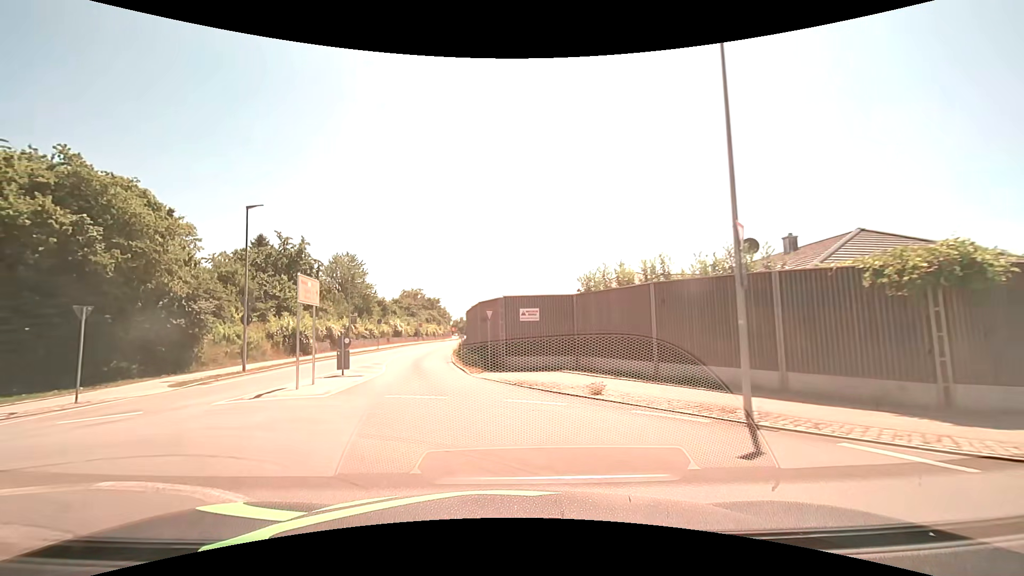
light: Day
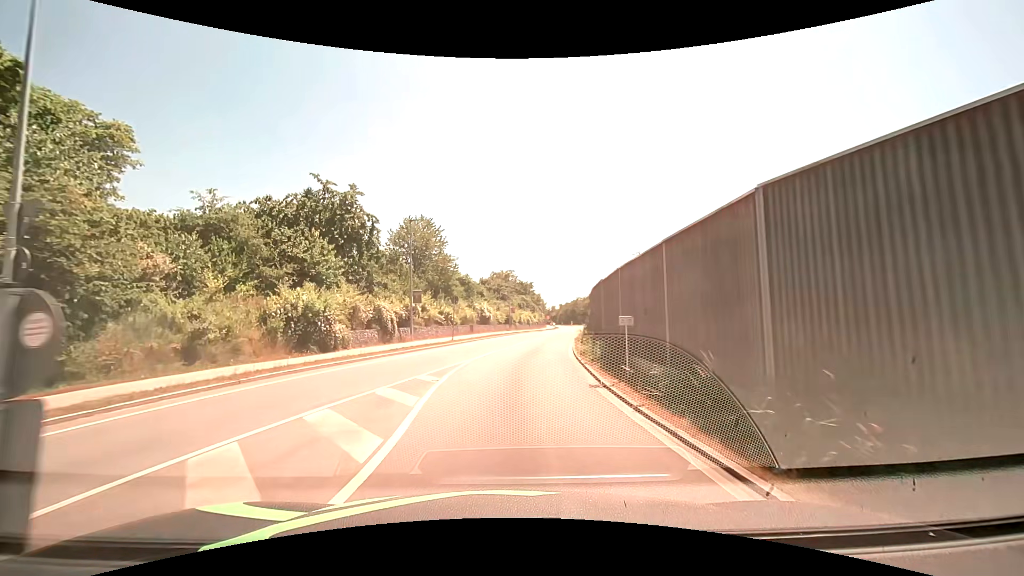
(-3.3, +17.8) m; -12°
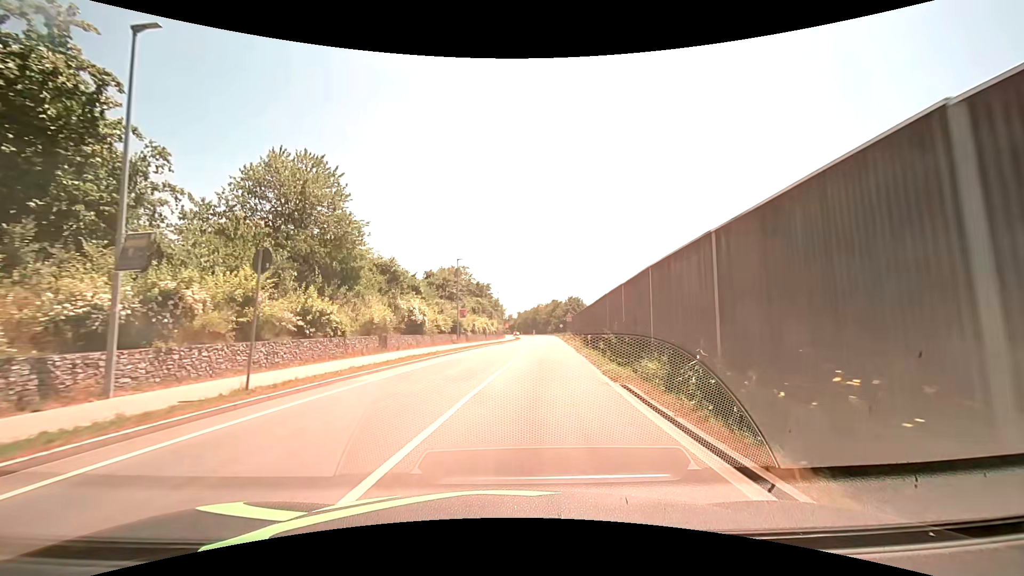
(+0.8, +22.1) m; +5°
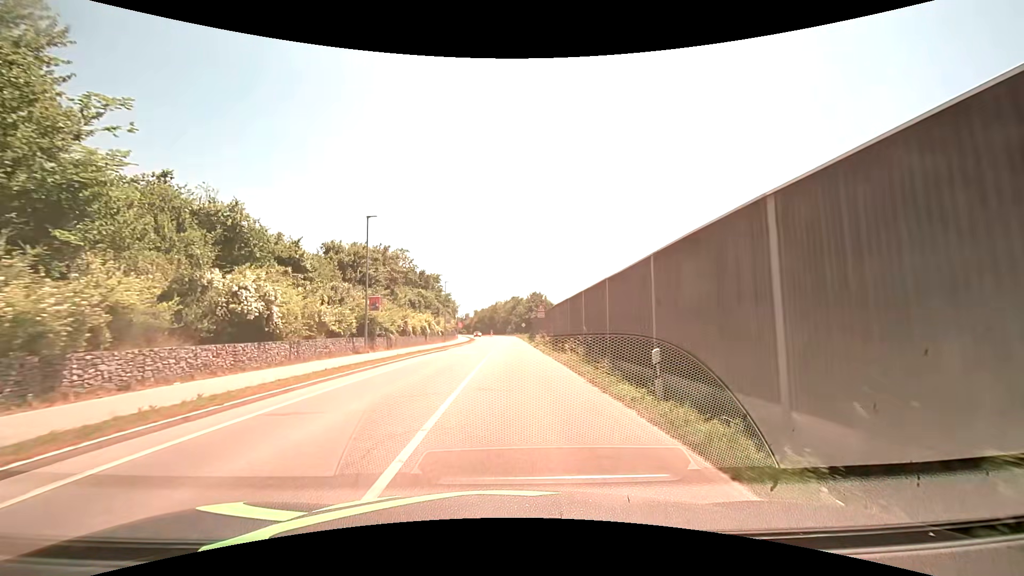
(+1.0, +17.9) m; +5°
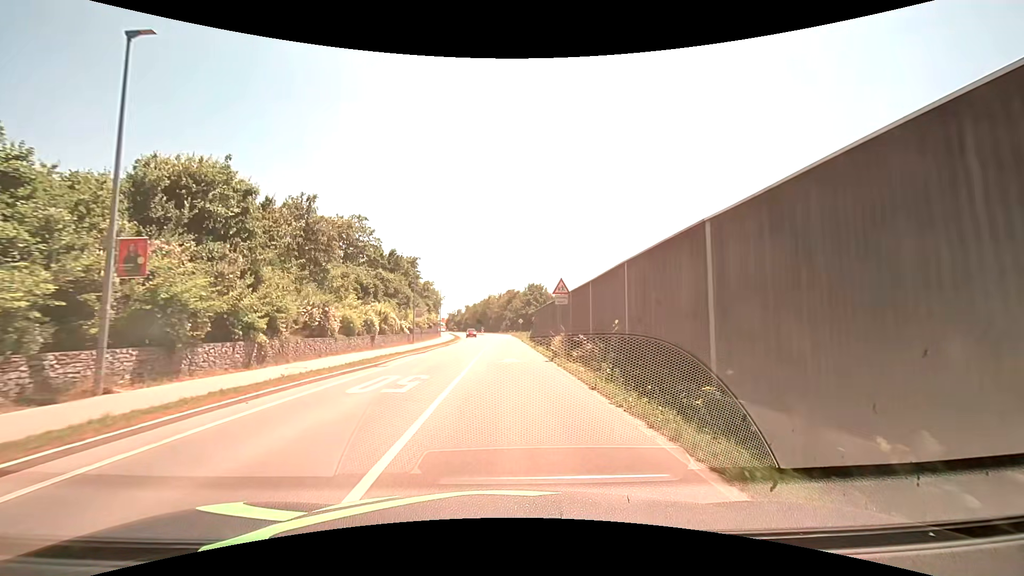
(+0.1, +18.7) m; +1°
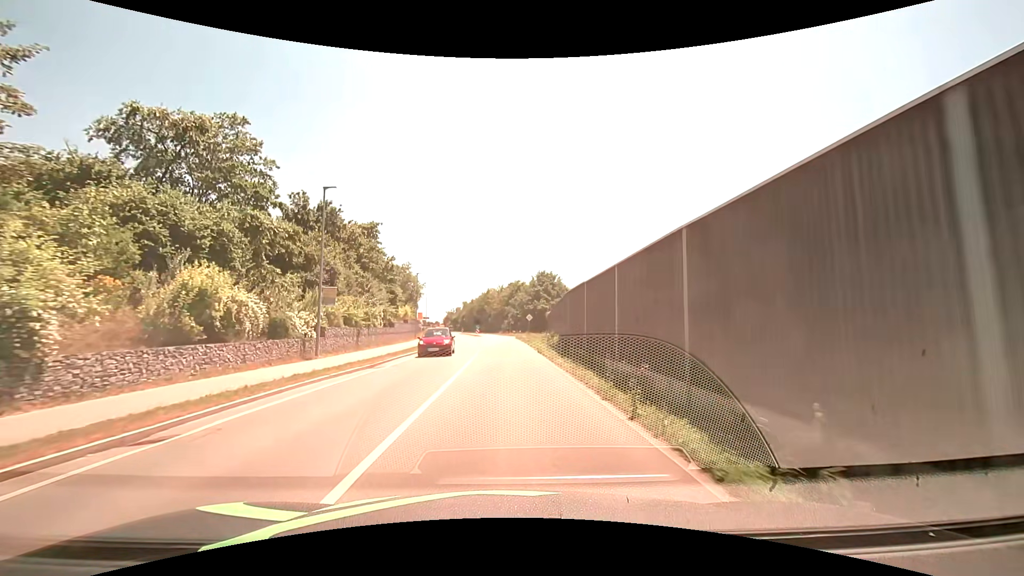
(0.0, +24.3) m; 0°
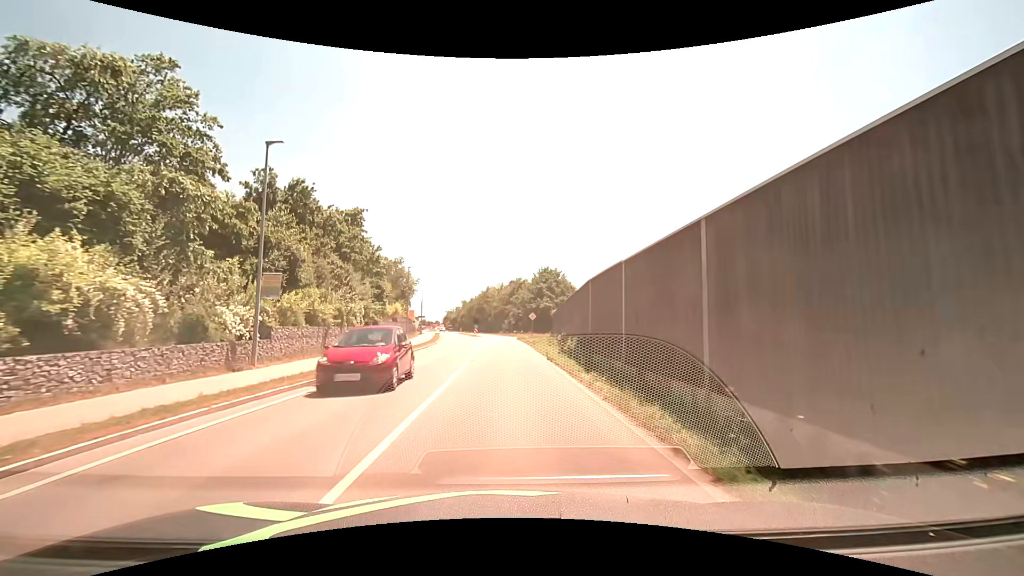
(0.0, +5.8) m; 0°
(0, +10) (0, +20) (0, +30) (0, +40) (-1, +50) (-1, +60) (+6, +67) (+15, +69) (+25, +69) (+35, +70) m
